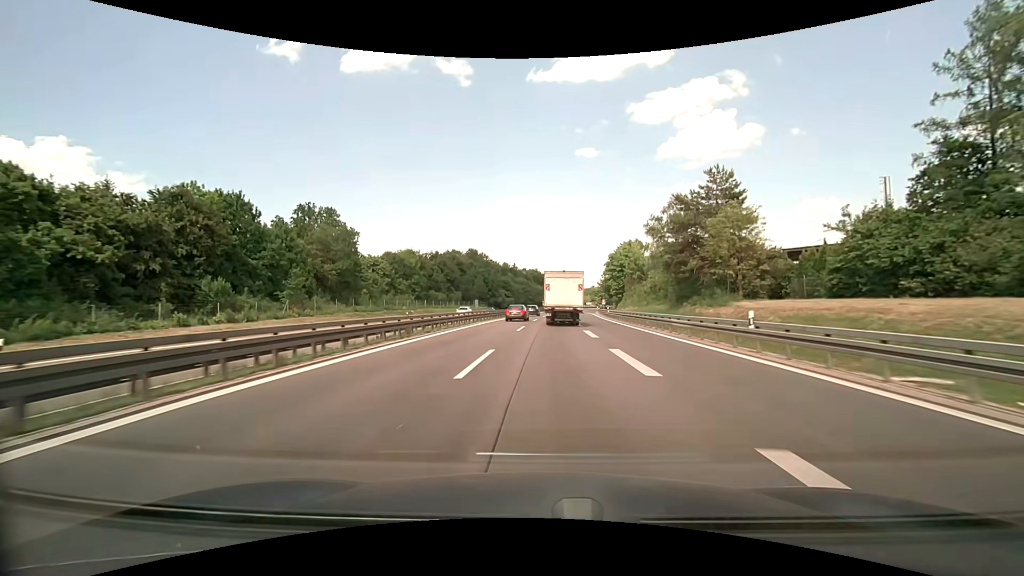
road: motorway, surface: asphalt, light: Day
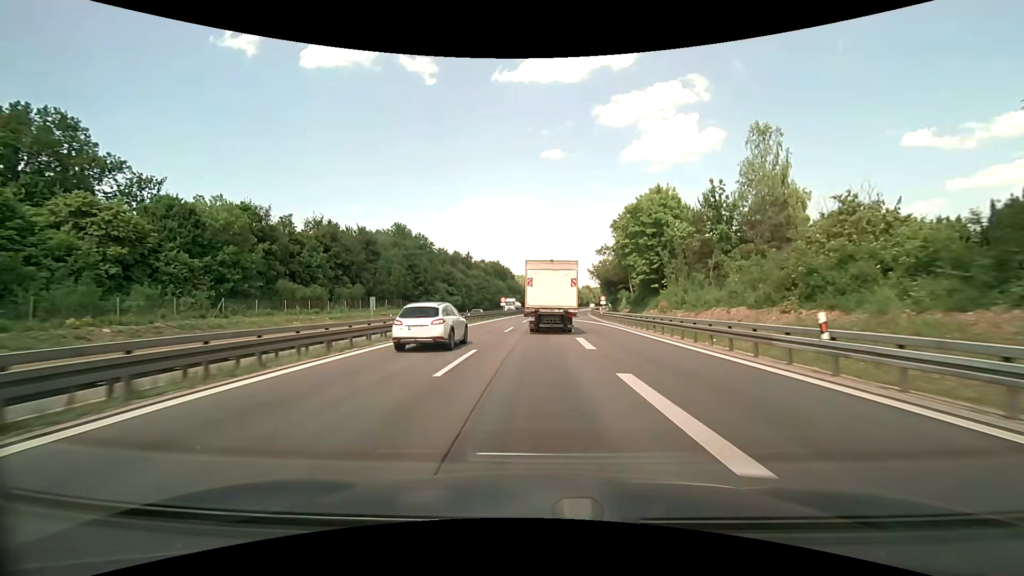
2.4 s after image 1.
(+1.9, +53.0) m; +4°
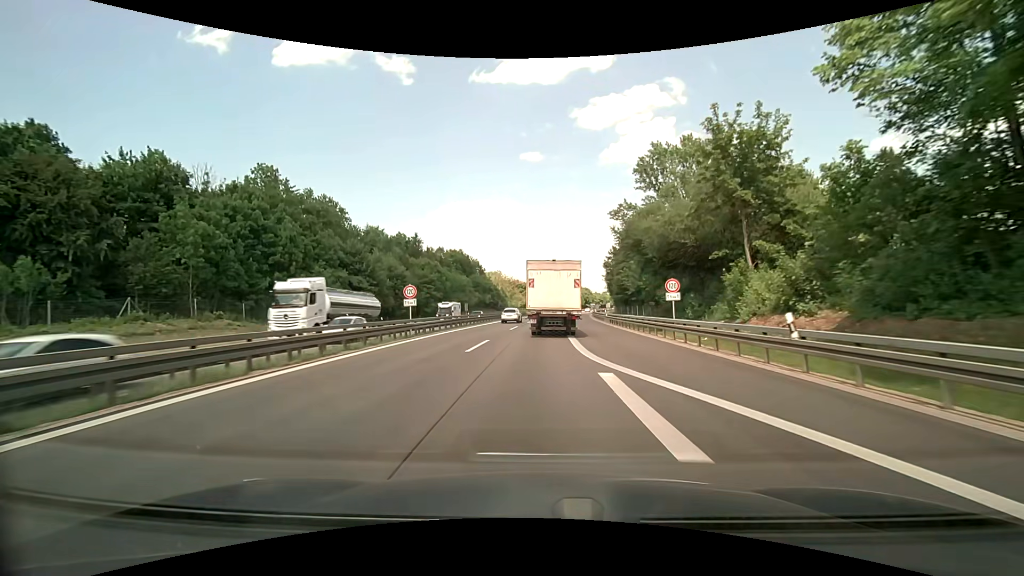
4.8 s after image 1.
(+1.2, +47.6) m; +2°
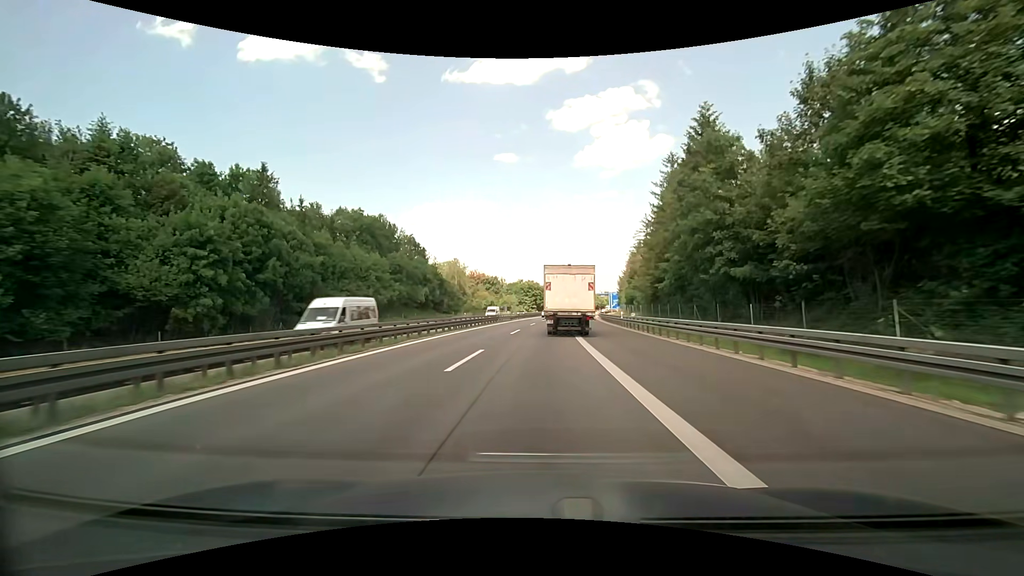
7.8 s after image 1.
(+1.5, +59.2) m; +3°
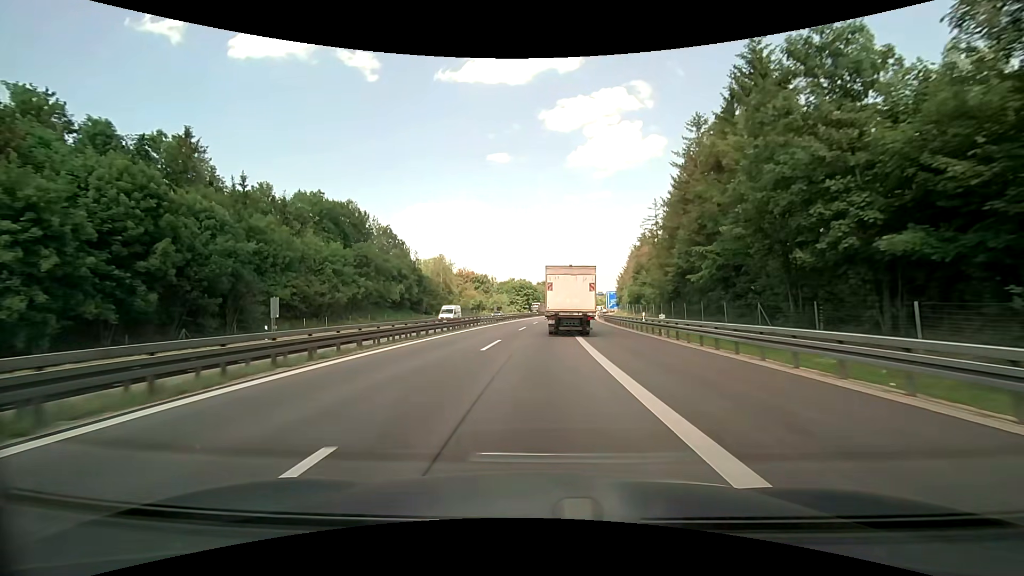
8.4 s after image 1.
(+0.1, +12.3) m; +1°
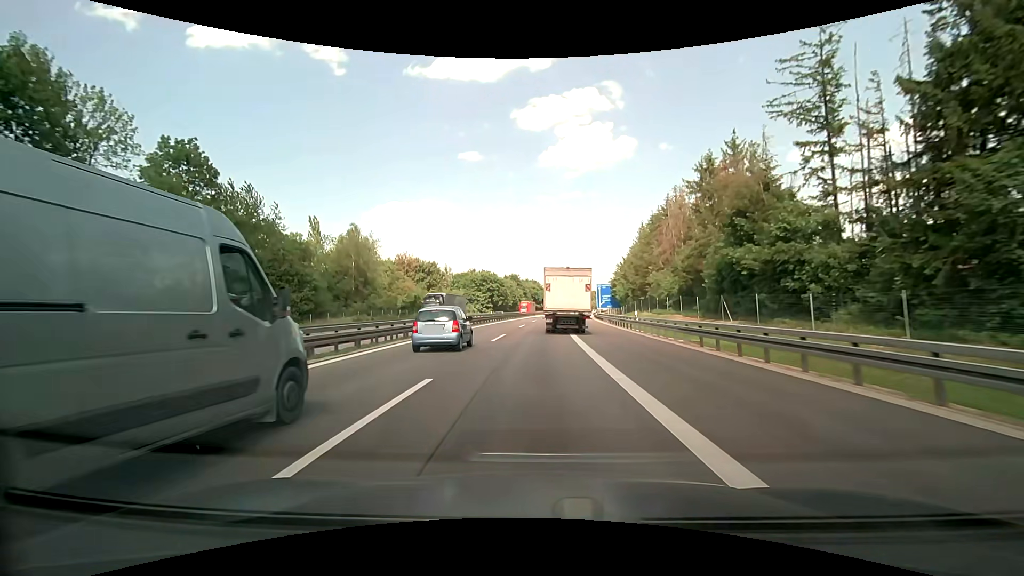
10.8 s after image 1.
(+1.5, +49.5) m; +3°
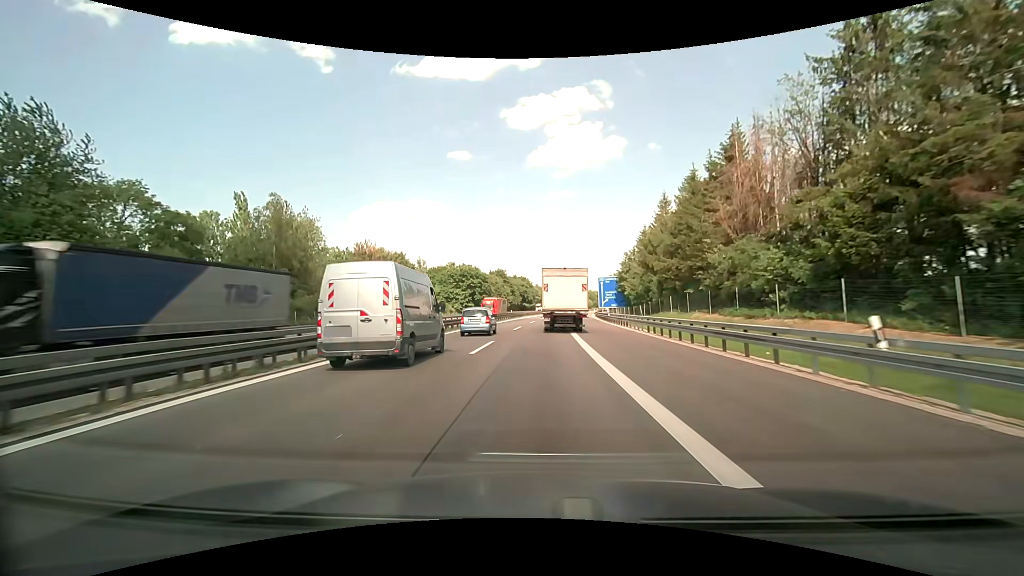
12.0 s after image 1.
(+0.3, +24.5) m; +1°
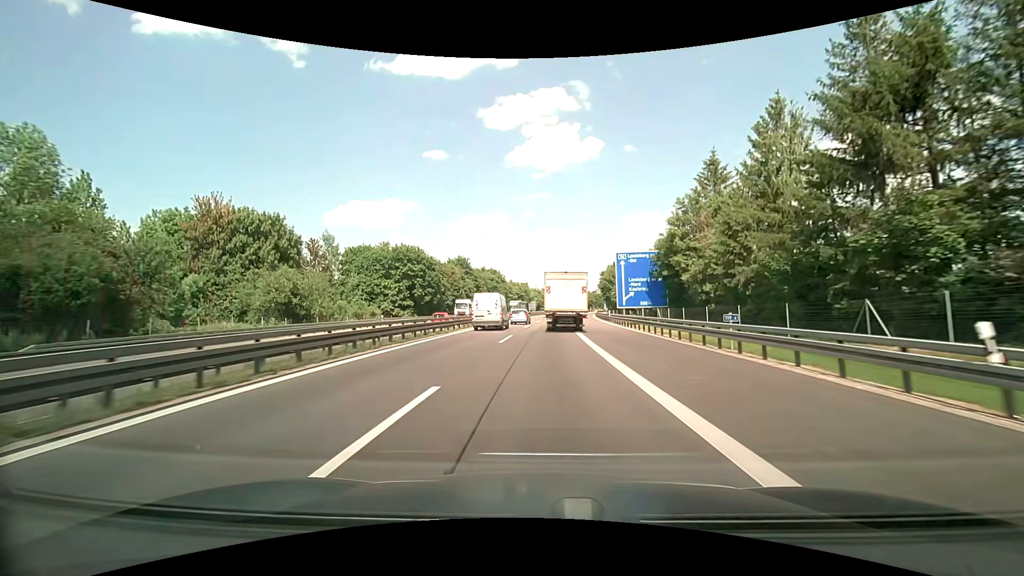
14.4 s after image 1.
(+0.8, +48.7) m; +2°
(0, +10) (0, +20) (+1, +30) (+1, +40) (+2, +50) (+2, +60) (+3, +70) (+4, +80) (+5, +90) (+6, +100) m
